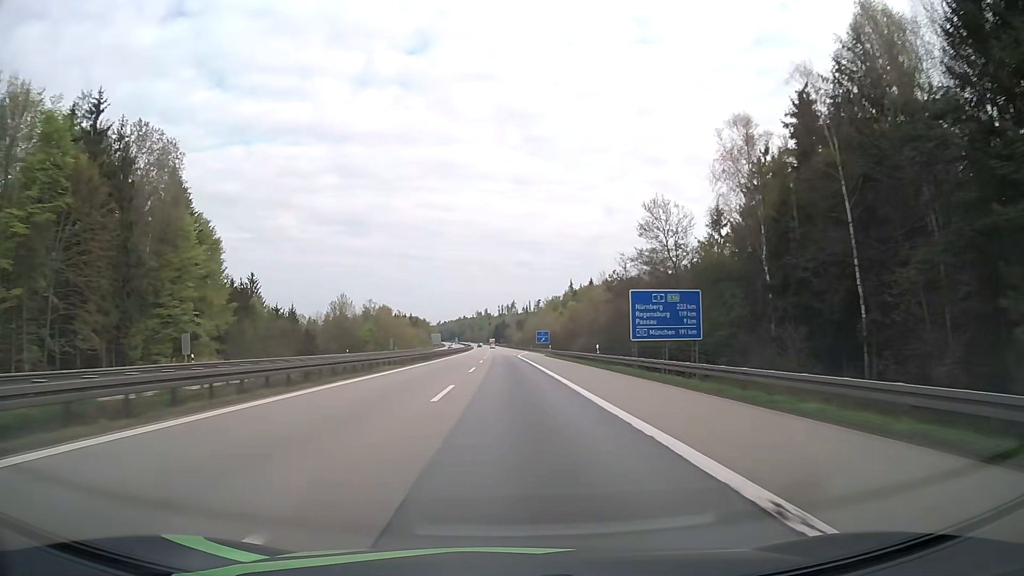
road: motorway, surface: asphalt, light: Day
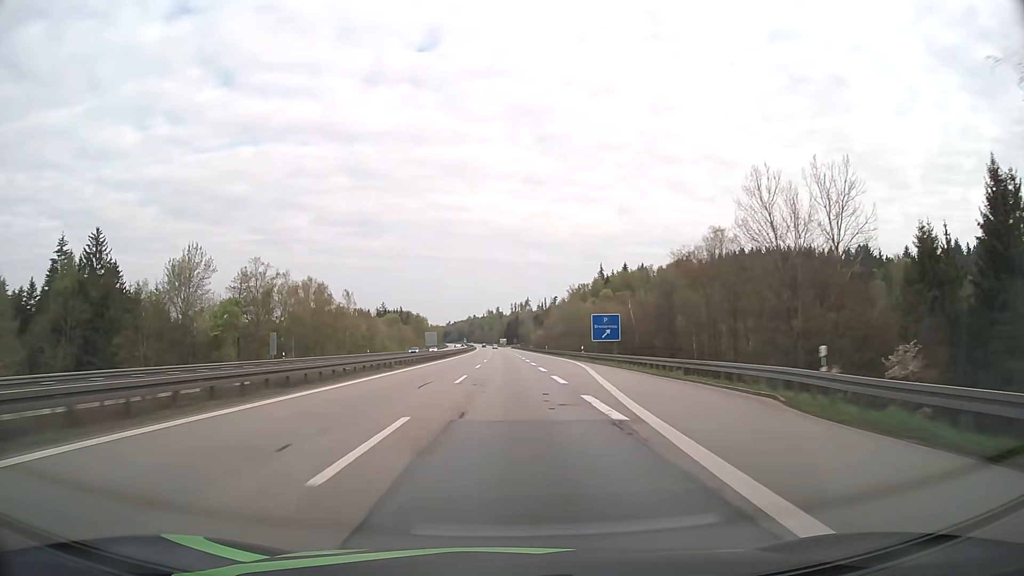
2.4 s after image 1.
(-0.7, +82.1) m; -1°
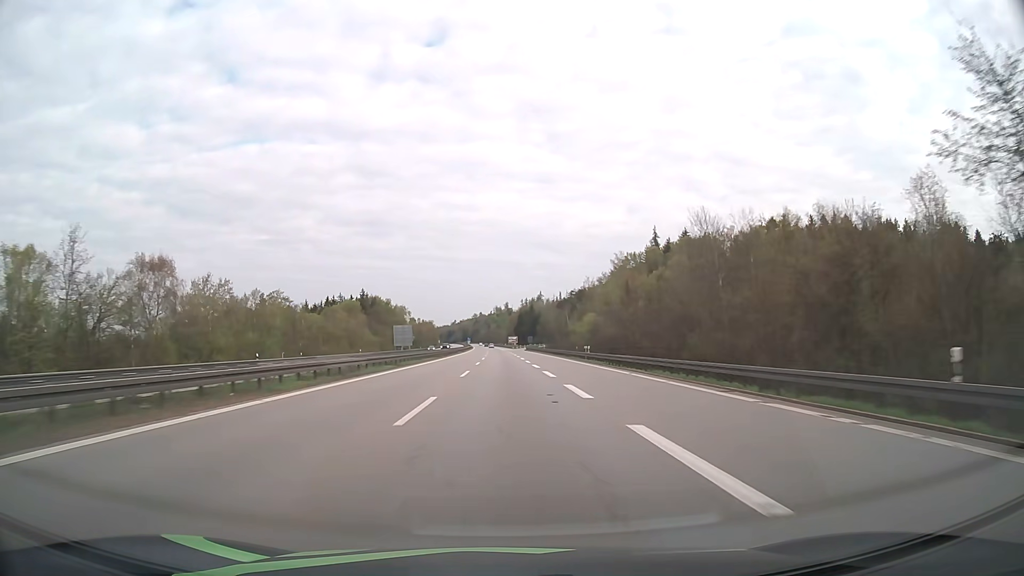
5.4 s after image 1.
(-0.8, +103.0) m; -1°
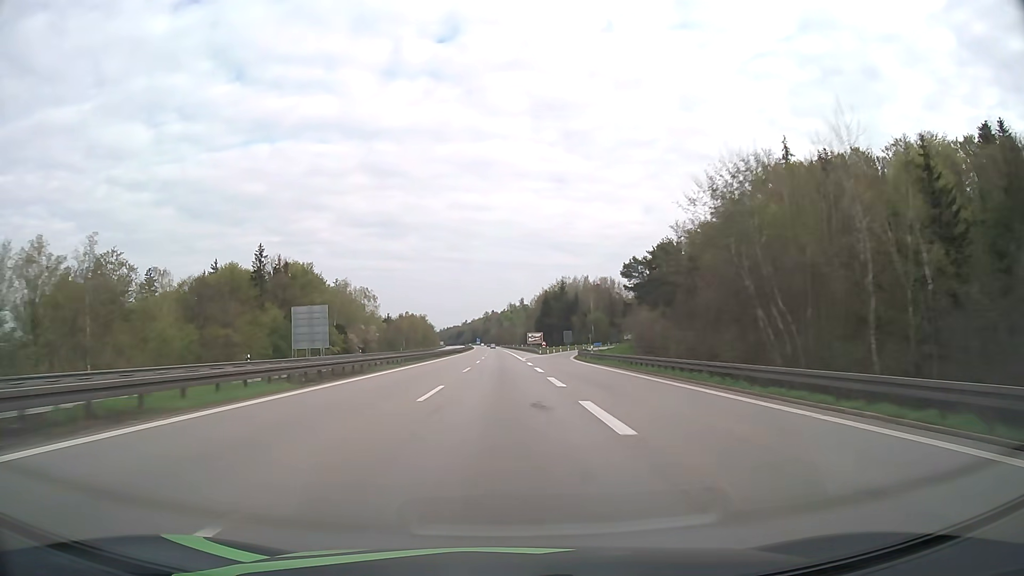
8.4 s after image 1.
(-0.9, +103.0) m; -1°
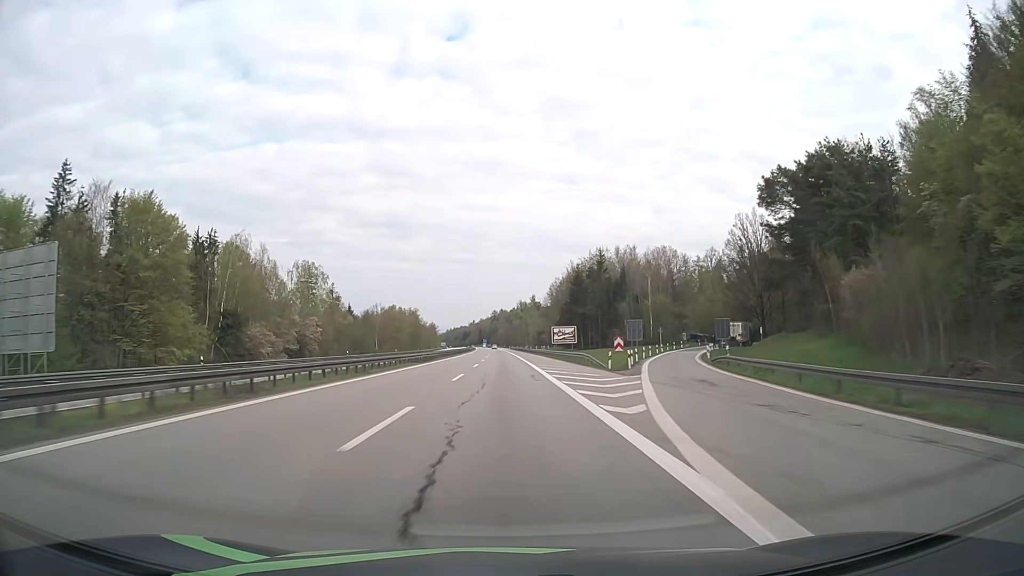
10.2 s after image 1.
(-0.5, +61.8) m; -1°
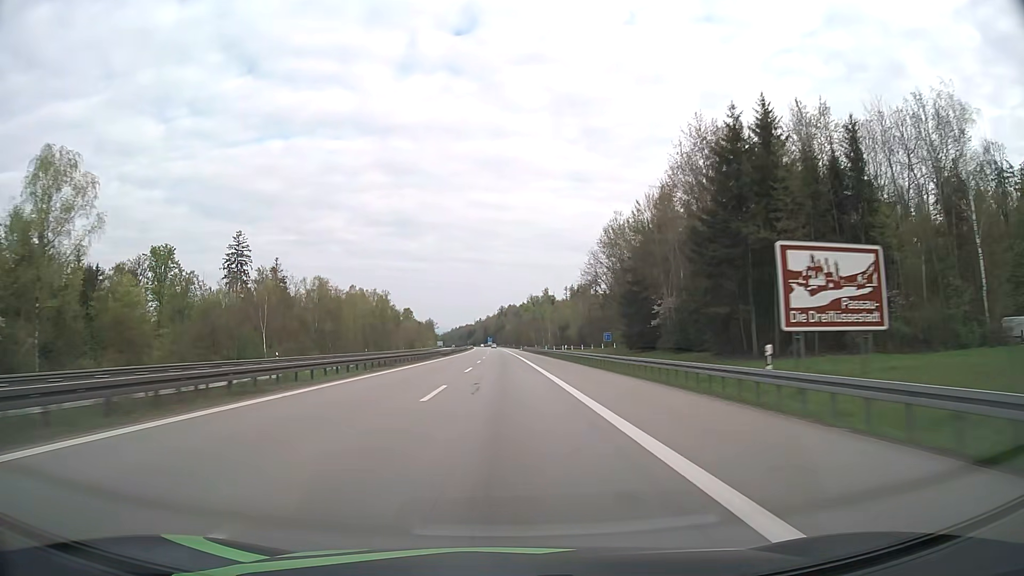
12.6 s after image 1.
(-0.4, +82.4) m; -1°
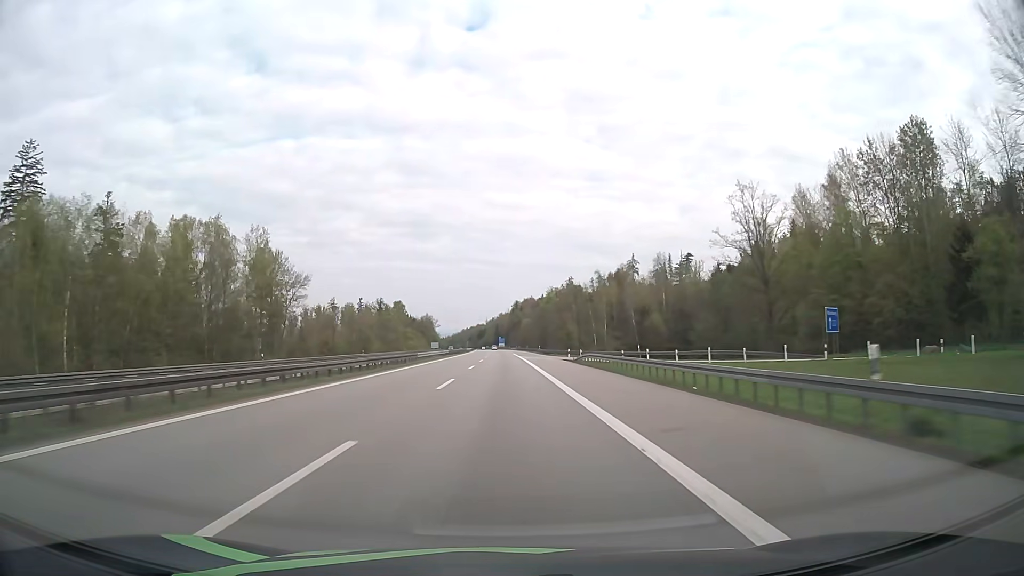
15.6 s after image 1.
(-0.8, +103.0) m; -1°
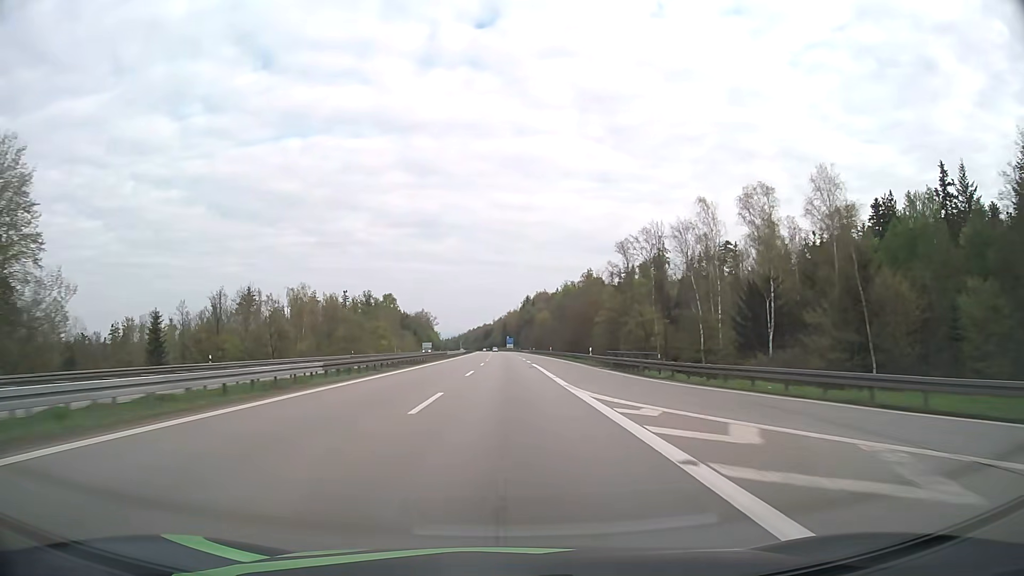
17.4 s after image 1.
(-0.4, +61.8) m; -1°
(0, +10) (0, +20) (0, +30) (0, +40) (0, +50) (0, +60) (0, +70) (0, +80) (0, +90) (0, +100) m
